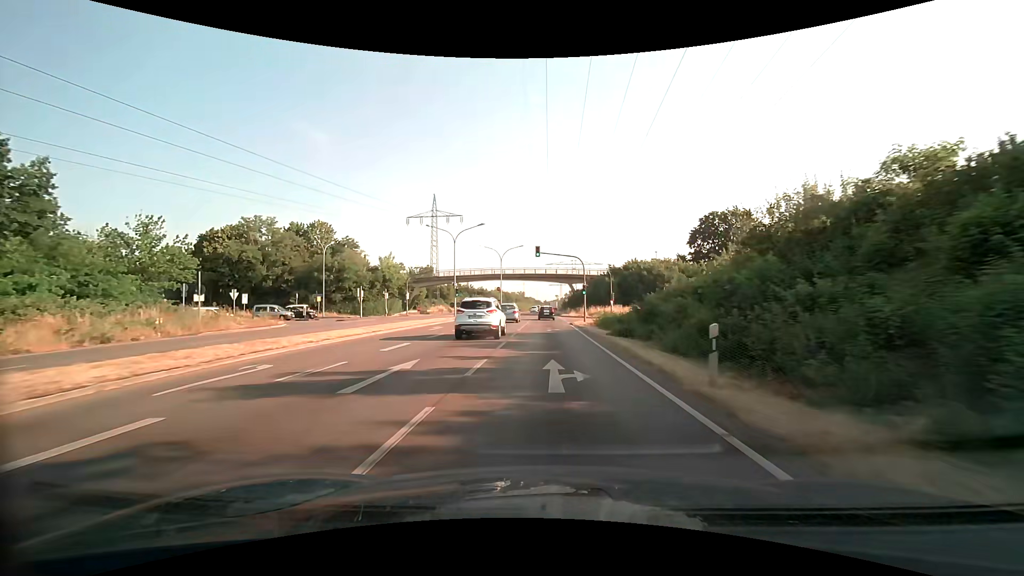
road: primary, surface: asphalt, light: Day
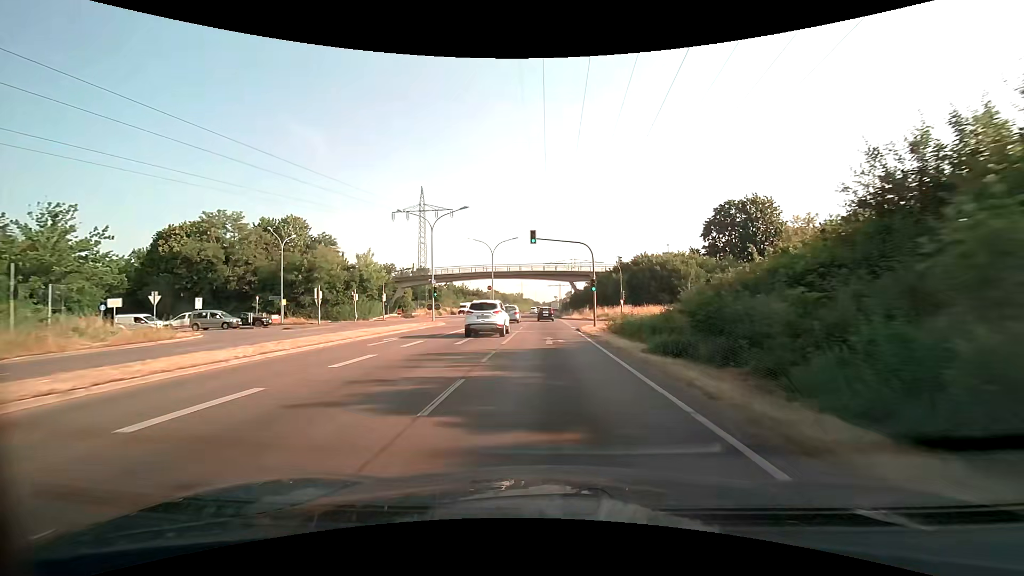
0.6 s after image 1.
(0.0, +9.5) m; 0°
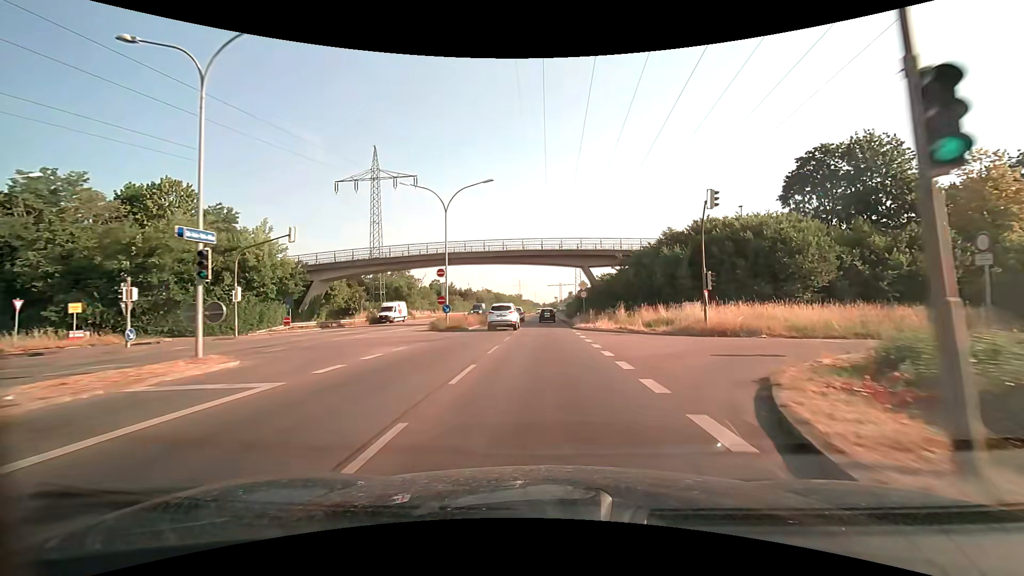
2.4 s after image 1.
(0.0, +28.5) m; 0°
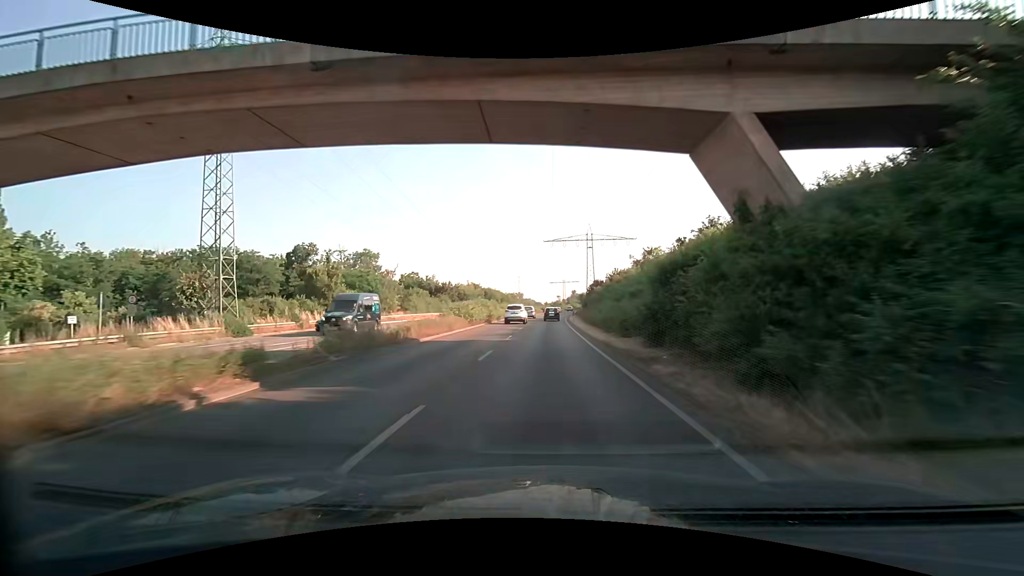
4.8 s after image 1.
(-0.1, +38.0) m; 0°
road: trunk
